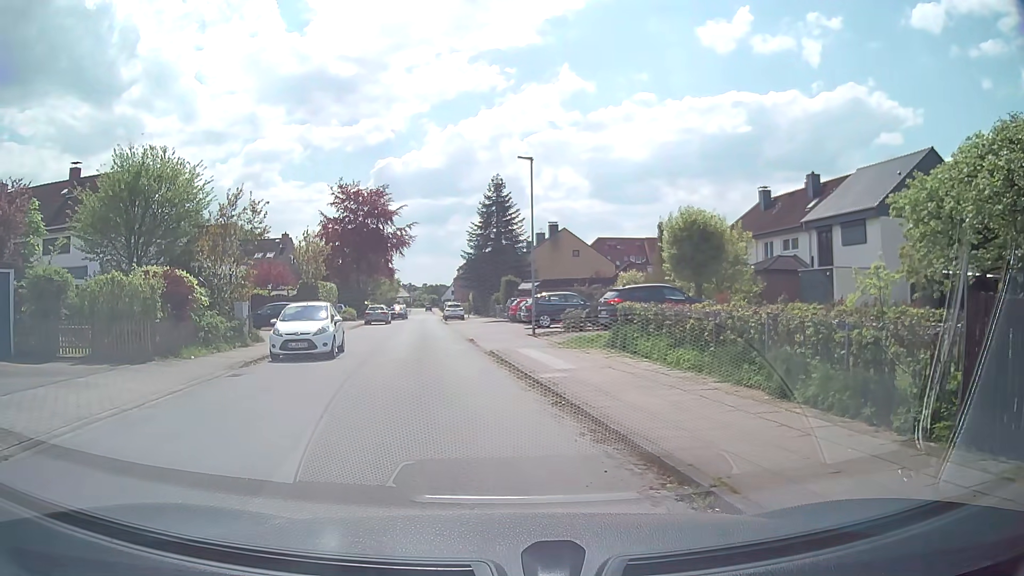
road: residential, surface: asphalt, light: Day
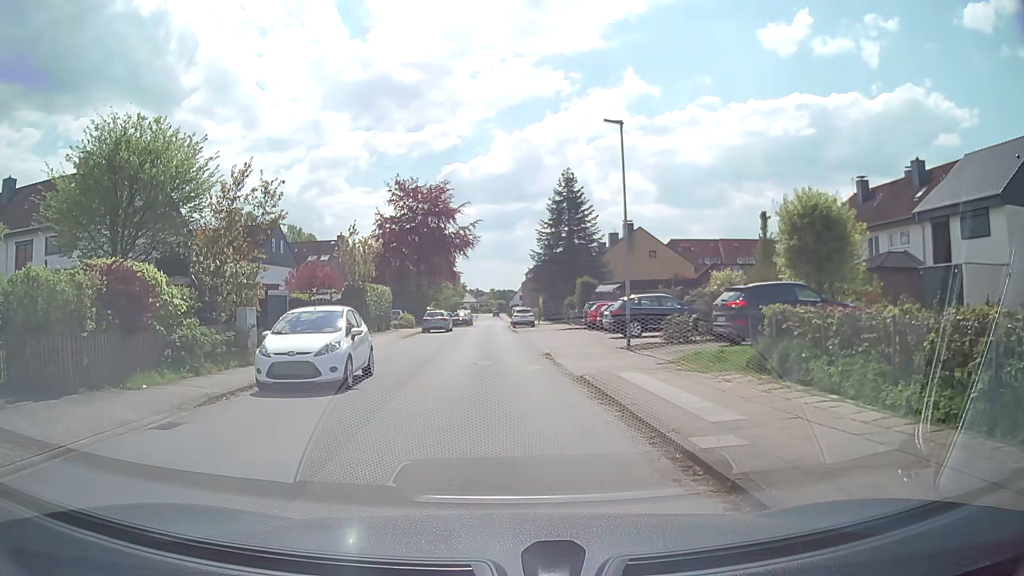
(-0.2, +5.9) m; -5°
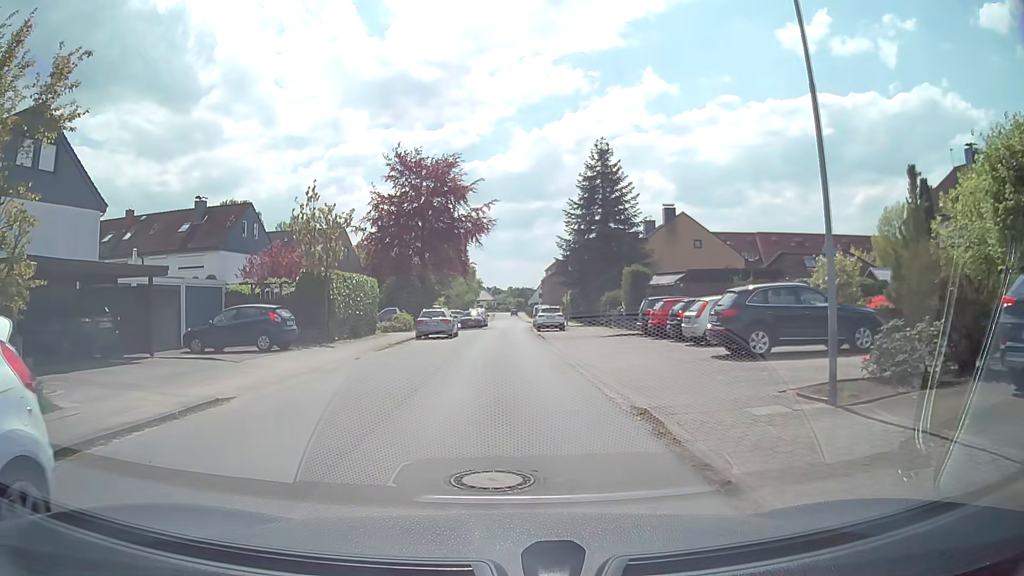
(-0.1, +11.6) m; -1°
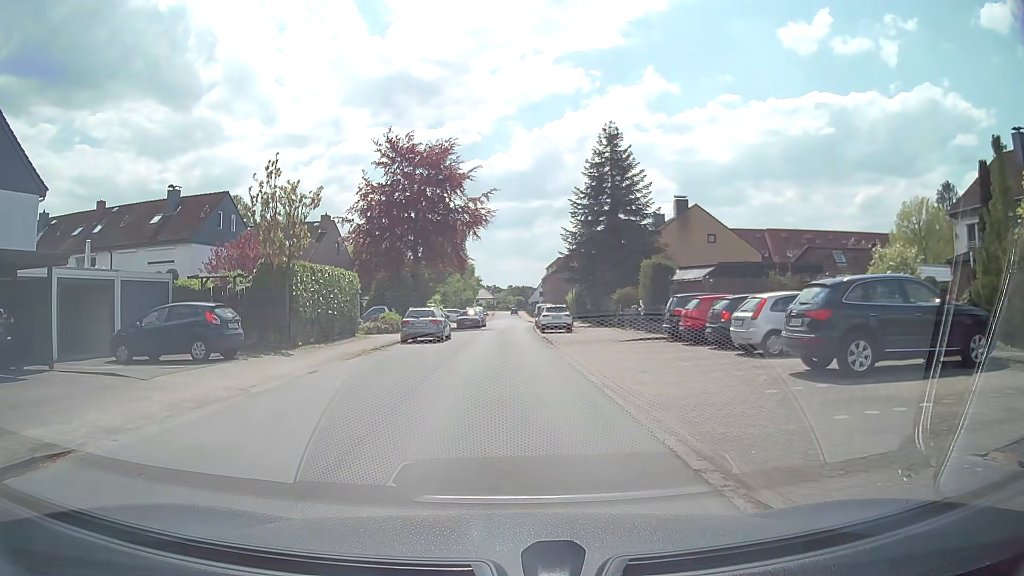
(0.0, +4.6) m; 0°
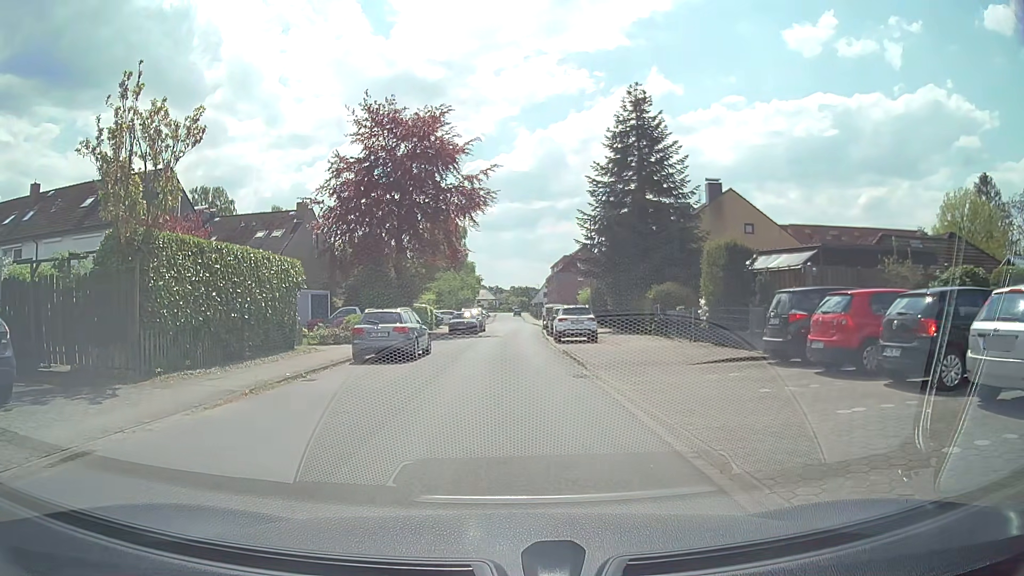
(0.0, +9.2) m; 0°
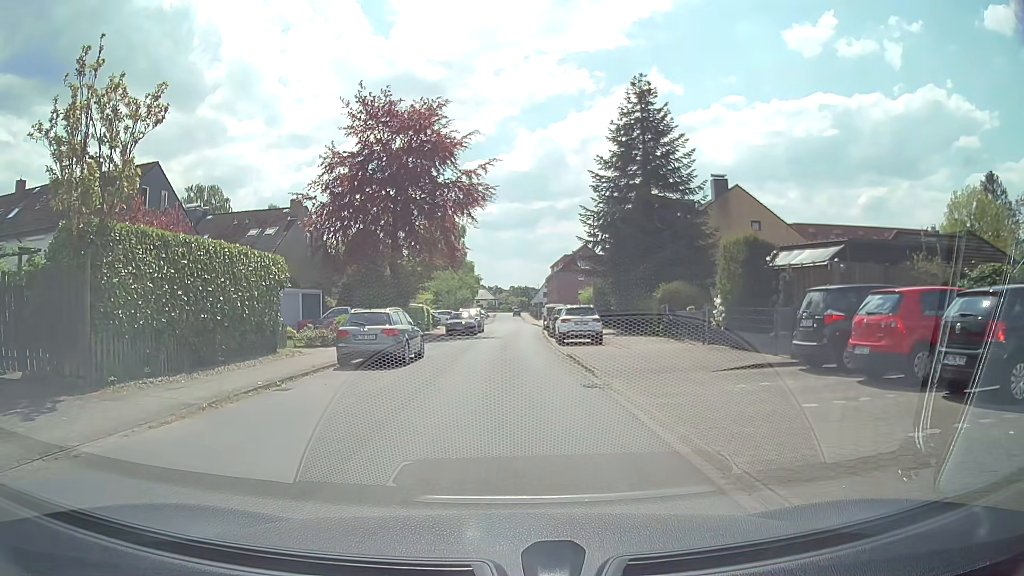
(0.0, +1.6) m; +1°
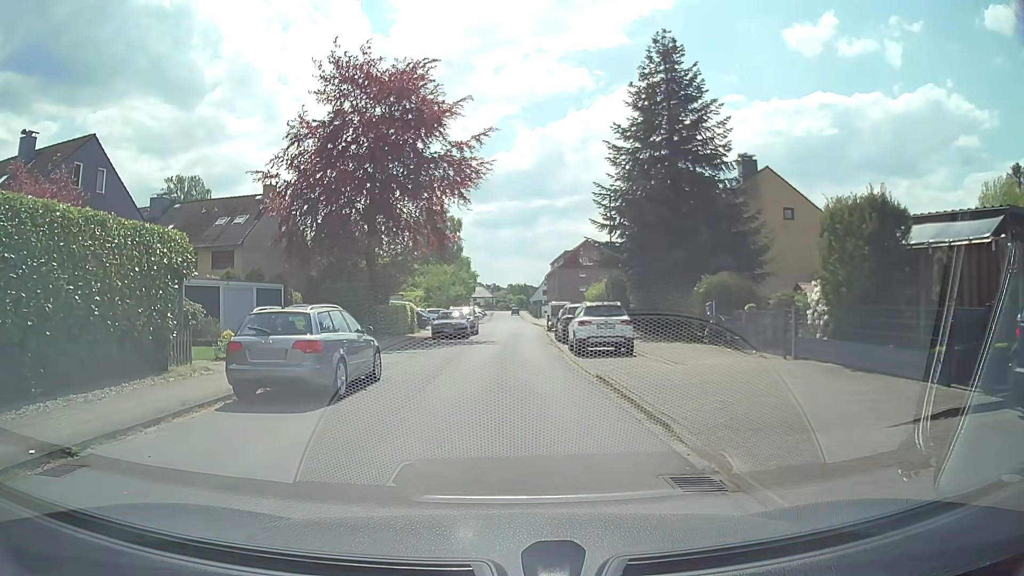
(0.0, +6.7) m; +1°
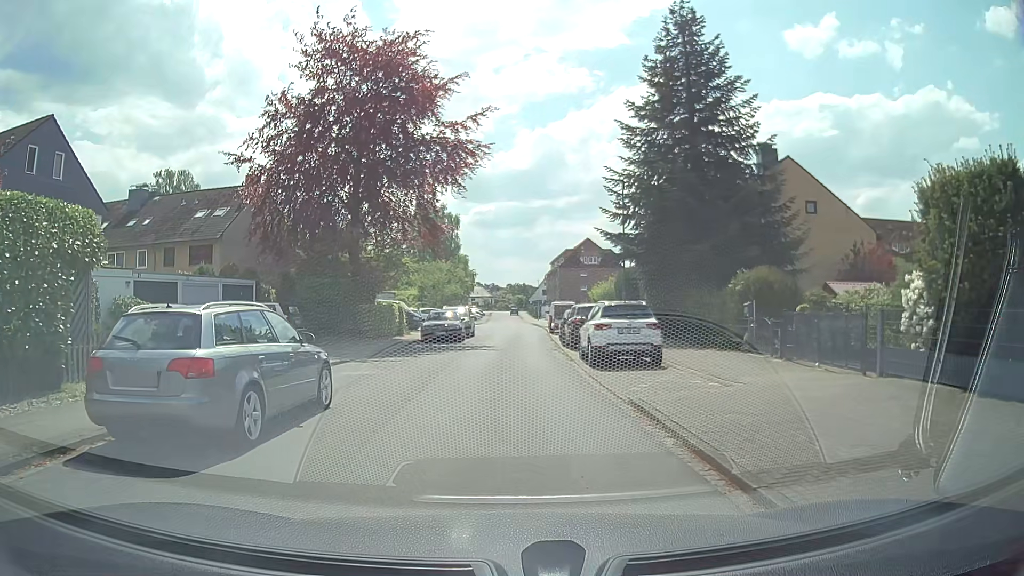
(-0.1, +3.8) m; -2°
(0, +10) (0, +20) (+1, +30) (+1, +40) (+2, +50) (+3, +60) (+1, +69) (-9, +72) (-19, +73) (-29, +73) m
